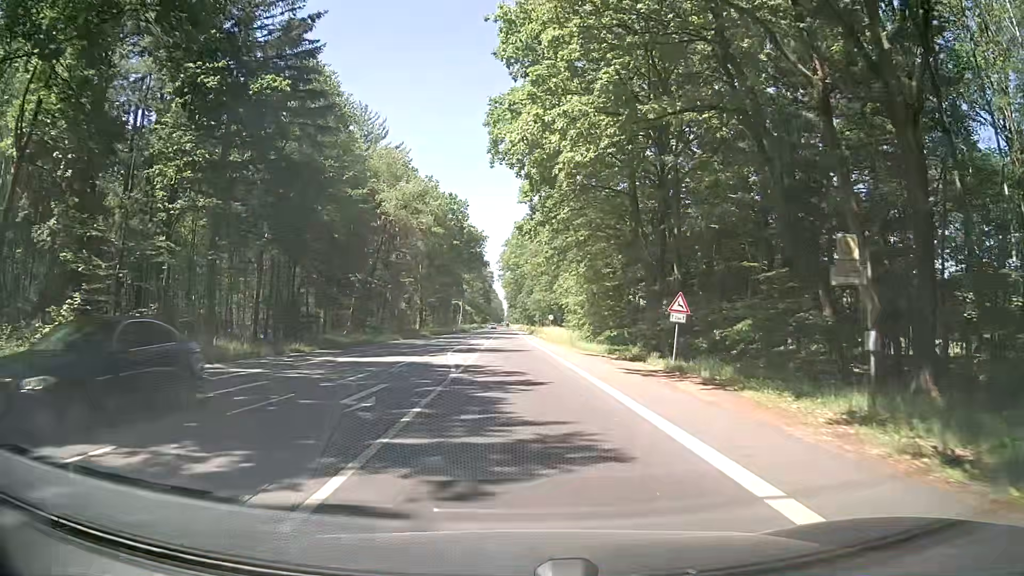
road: secondary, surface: asphalt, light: Day
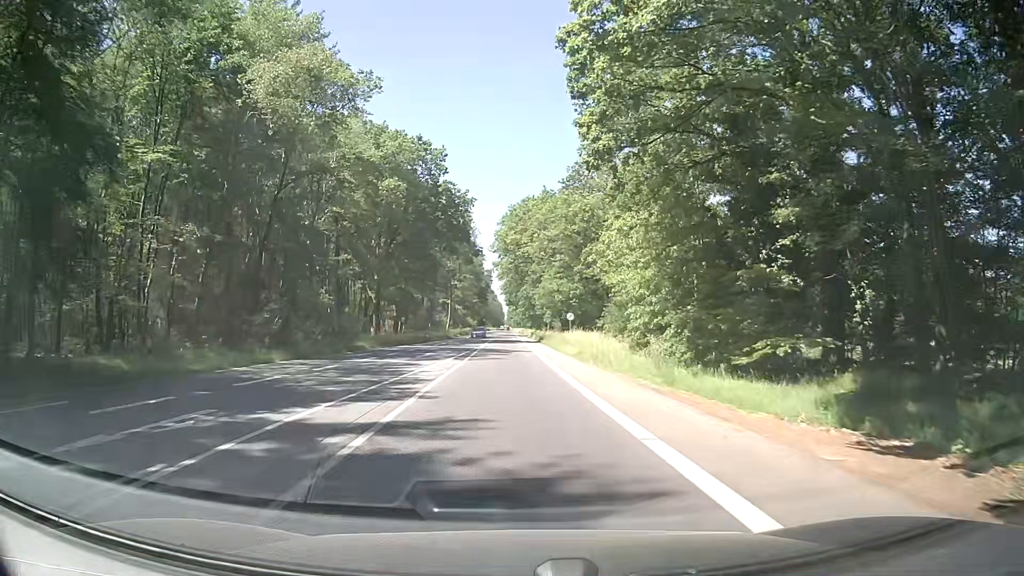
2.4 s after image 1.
(+0.2, +30.8) m; 0°
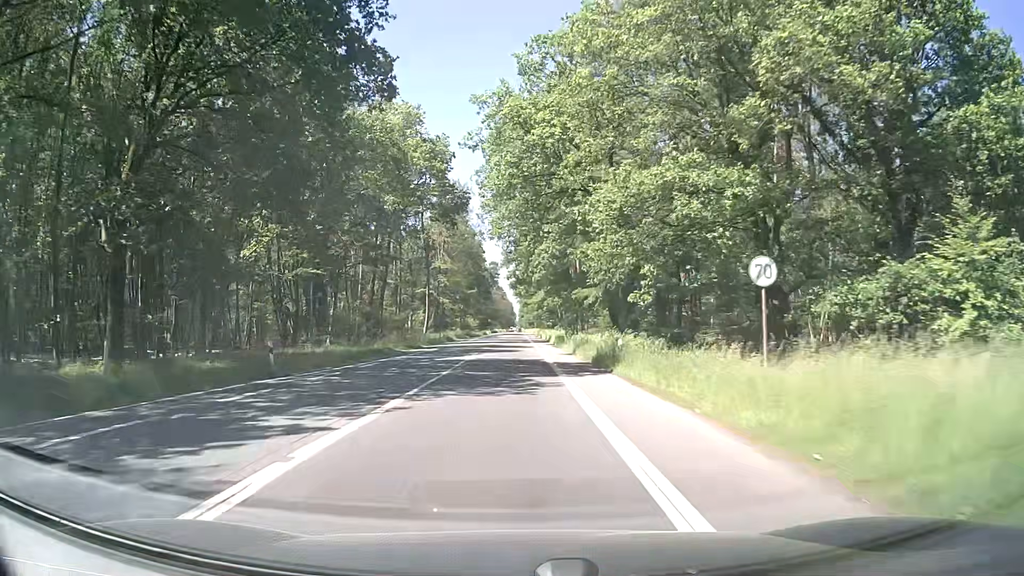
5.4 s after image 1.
(-0.1, +45.5) m; -1°
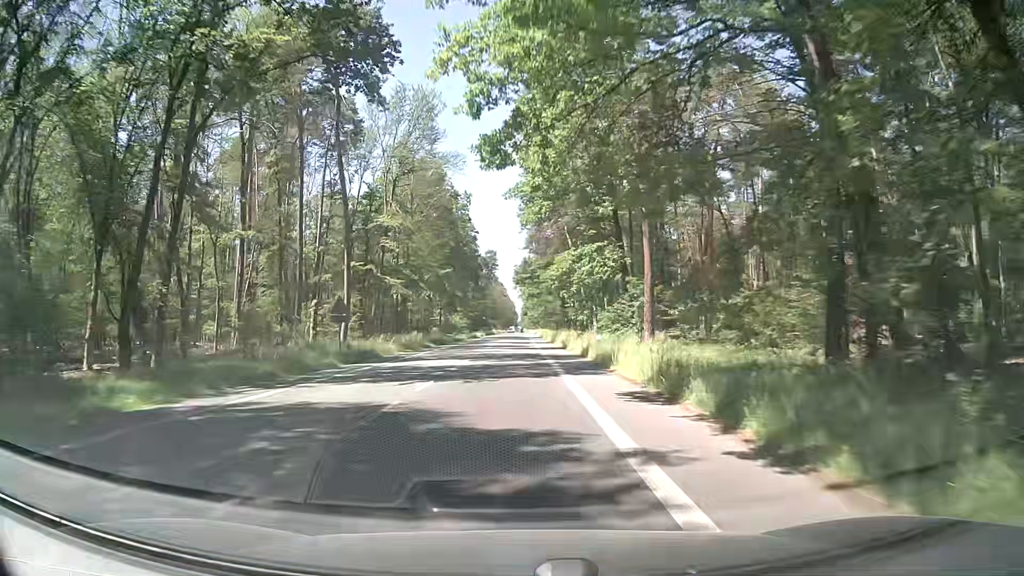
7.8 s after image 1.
(-0.1, +42.2) m; 0°
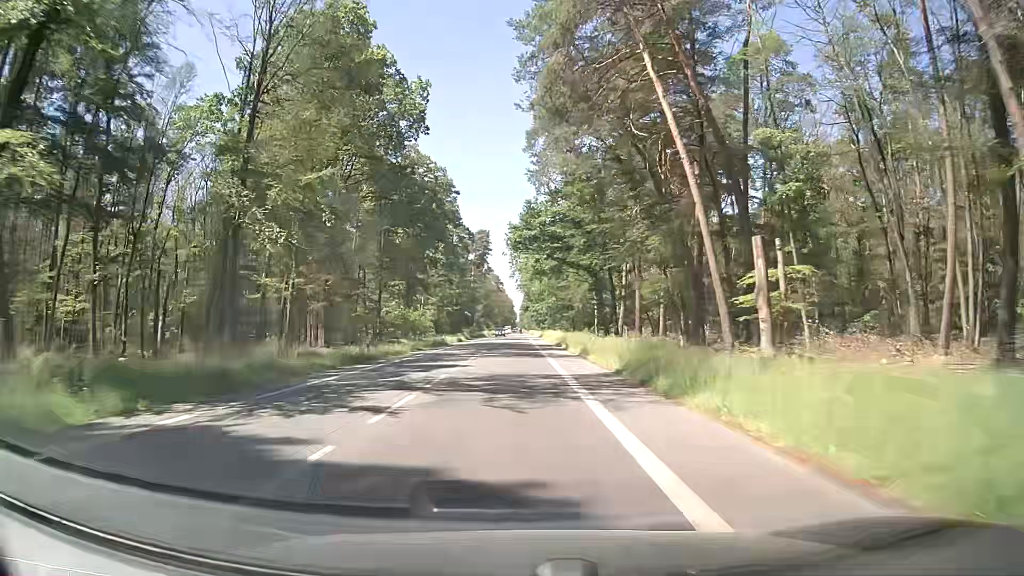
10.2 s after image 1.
(-0.2, +46.9) m; 0°
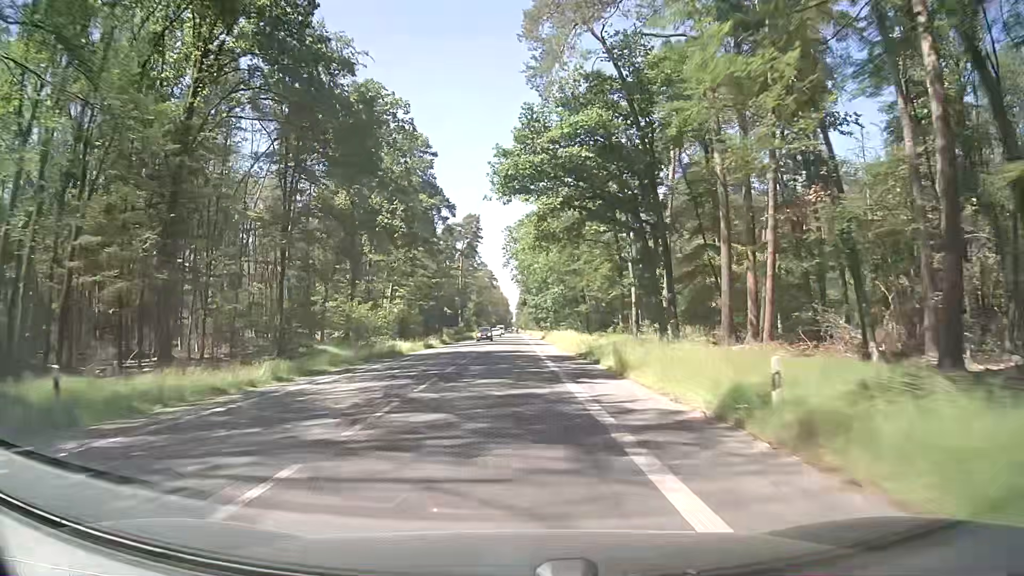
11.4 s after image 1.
(+0.1, +25.2) m; 0°
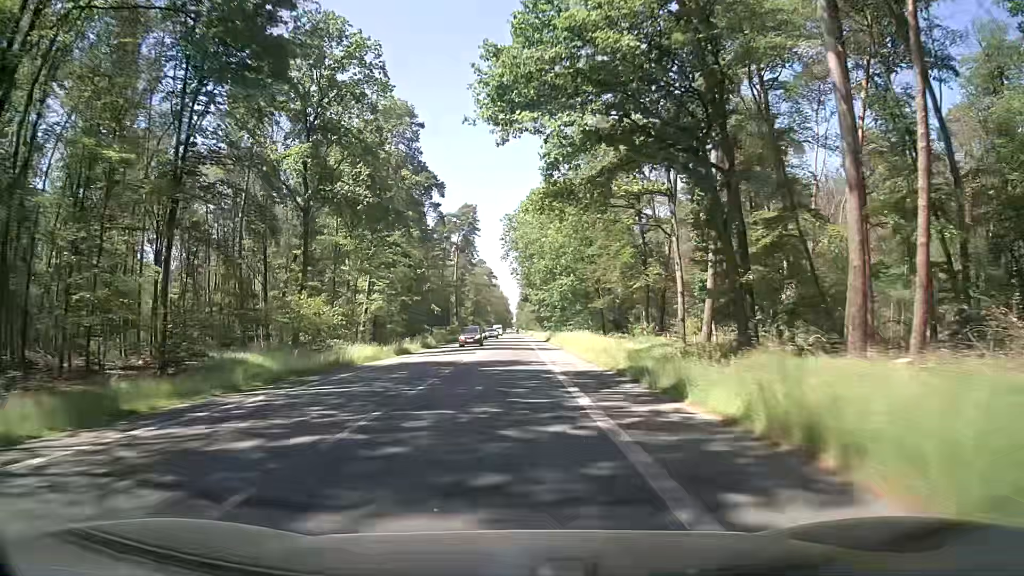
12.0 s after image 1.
(0.0, +13.0) m; +1°
(0, +10) (0, +20) (0, +30) (-1, +40) (-1, +50) (-1, +60) (-1, +70) (-1, +80) (-1, +90) (-2, +100) m
